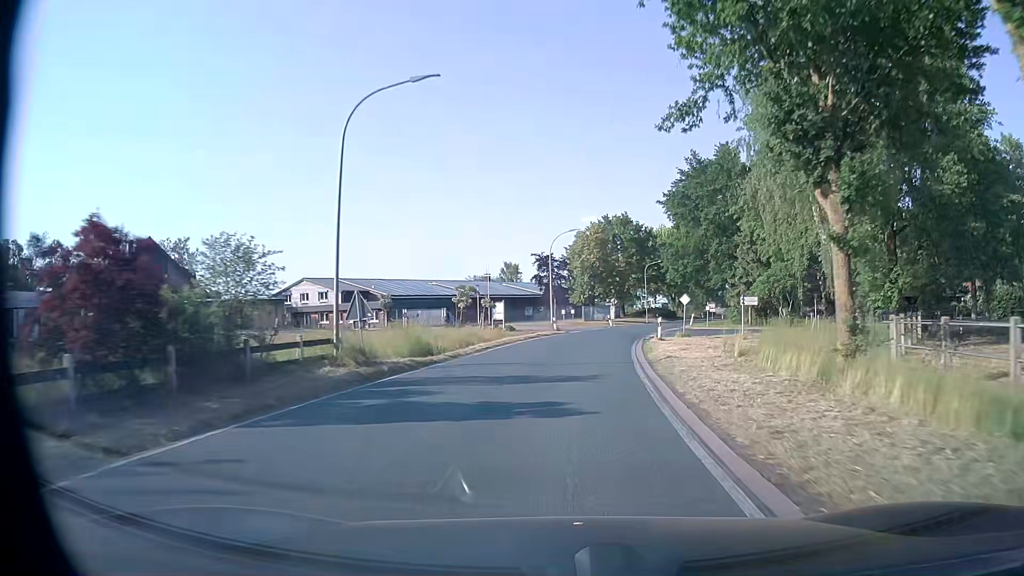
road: secondary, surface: asphalt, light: Day
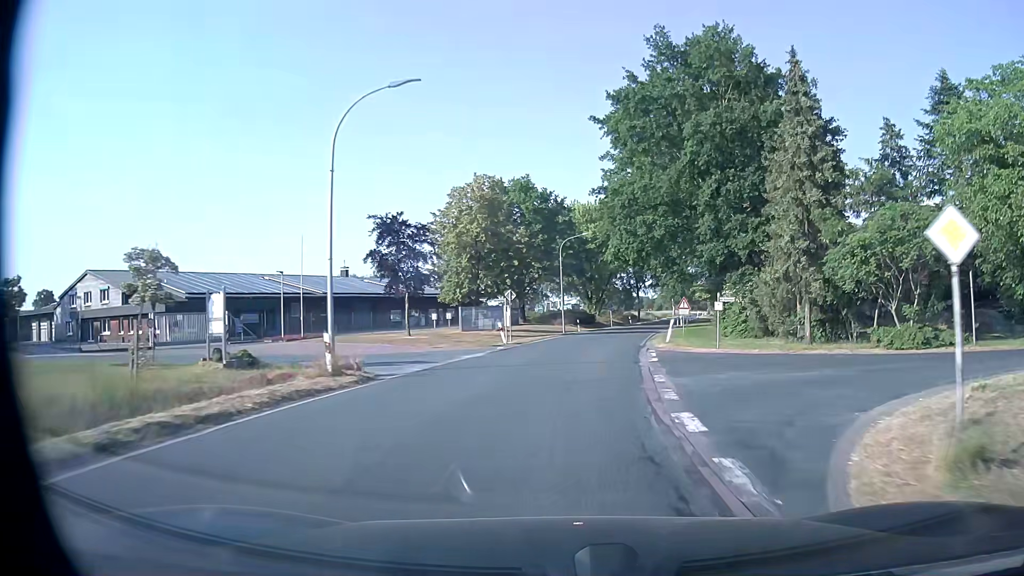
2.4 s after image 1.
(+2.3, +32.1) m; +9°
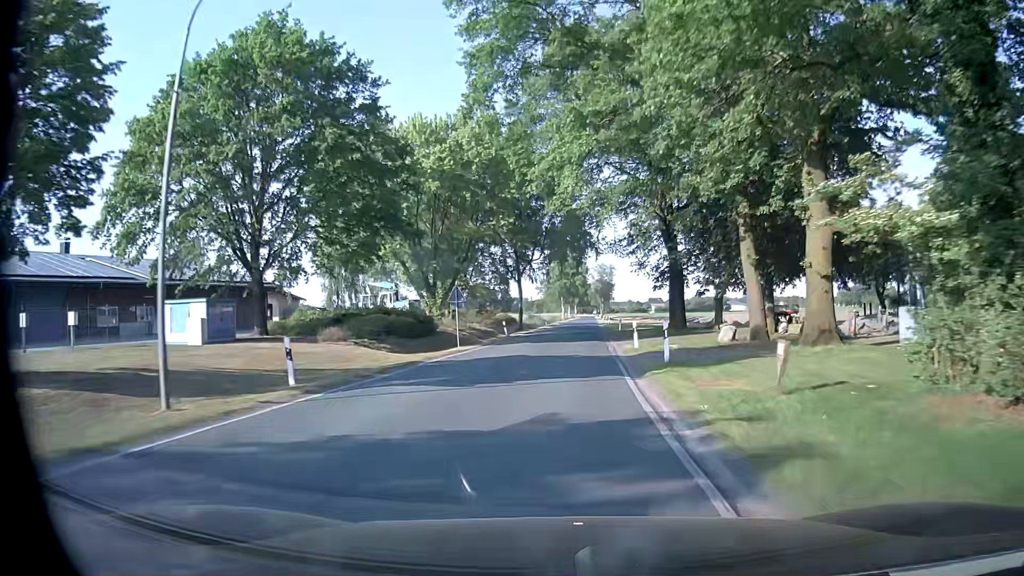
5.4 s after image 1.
(+4.4, +42.5) m; +10°
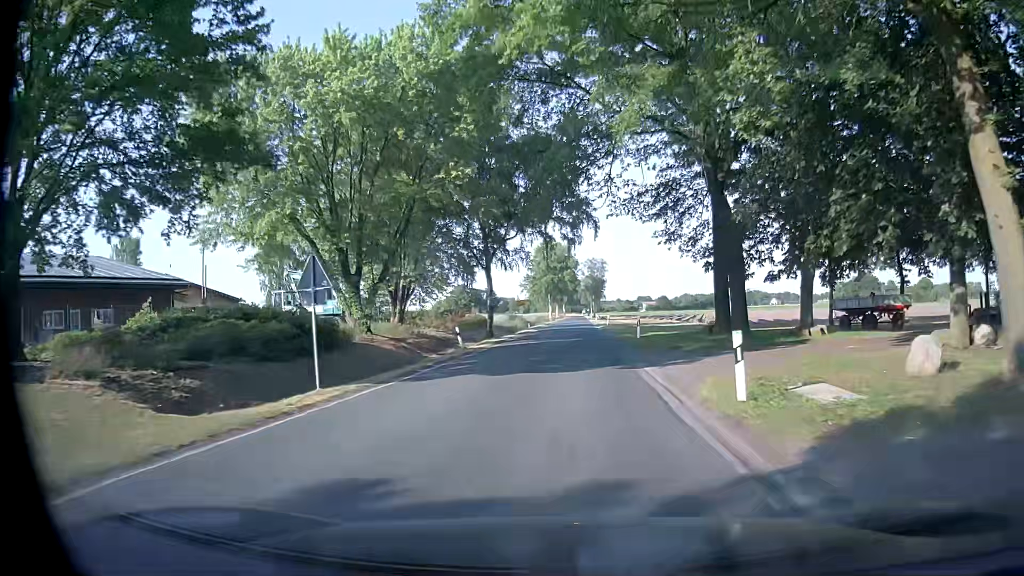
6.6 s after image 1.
(+0.2, +16.6) m; +1°
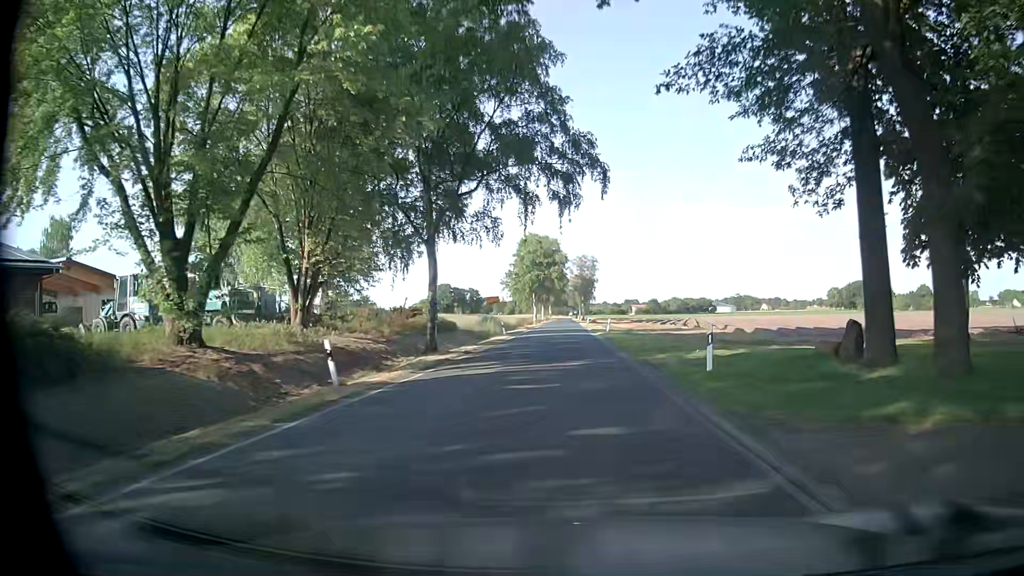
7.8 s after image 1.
(+0.1, +15.9) m; +4°
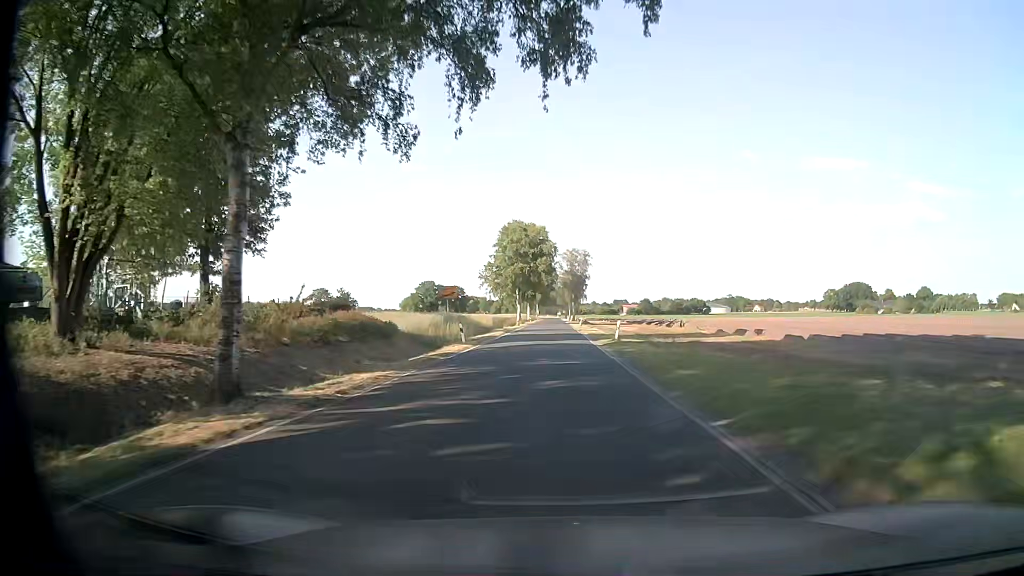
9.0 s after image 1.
(-0.4, +16.1) m; -1°
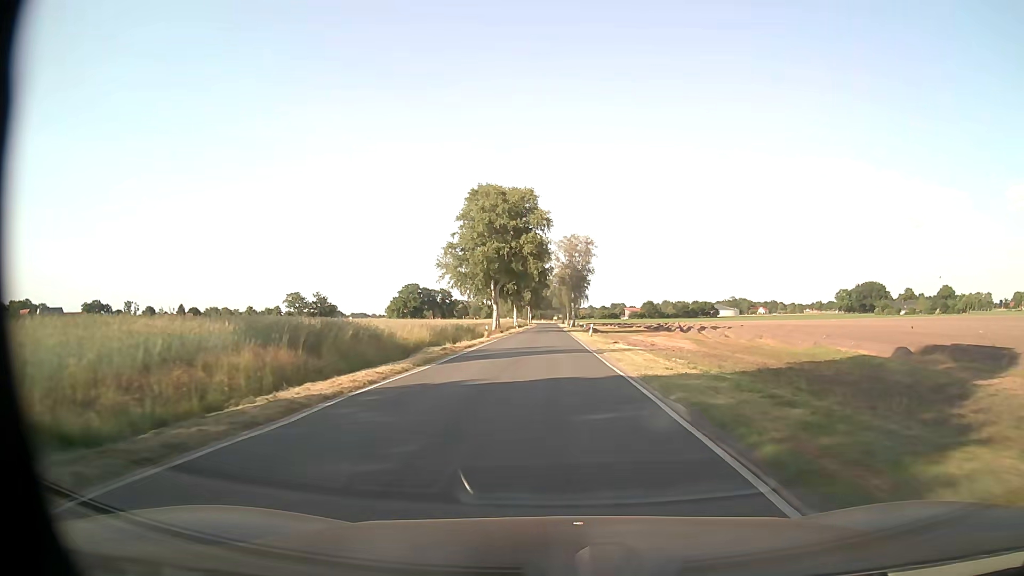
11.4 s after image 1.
(+0.1, +33.2) m; +1°
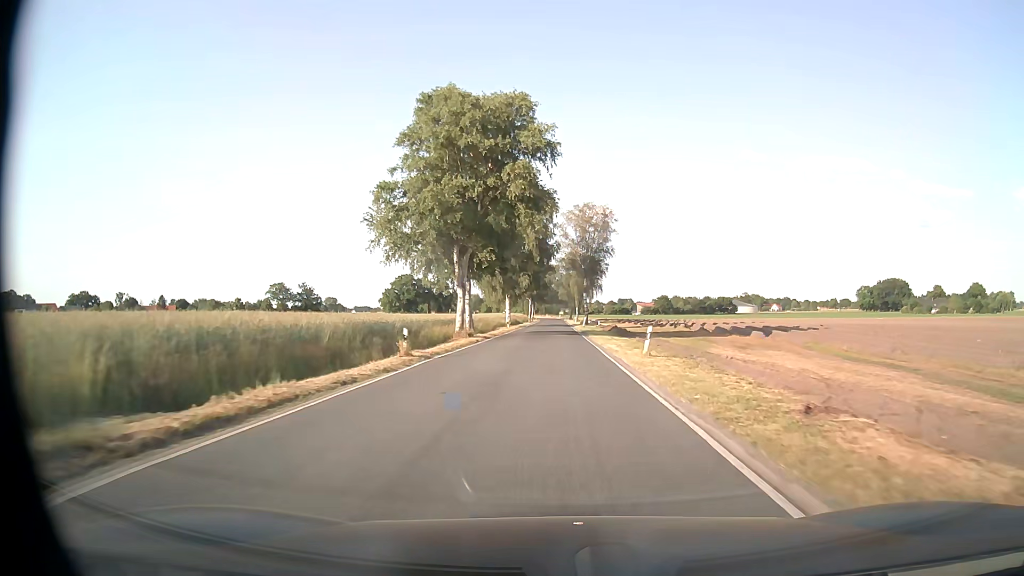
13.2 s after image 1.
(-0.3, +29.2) m; -1°
